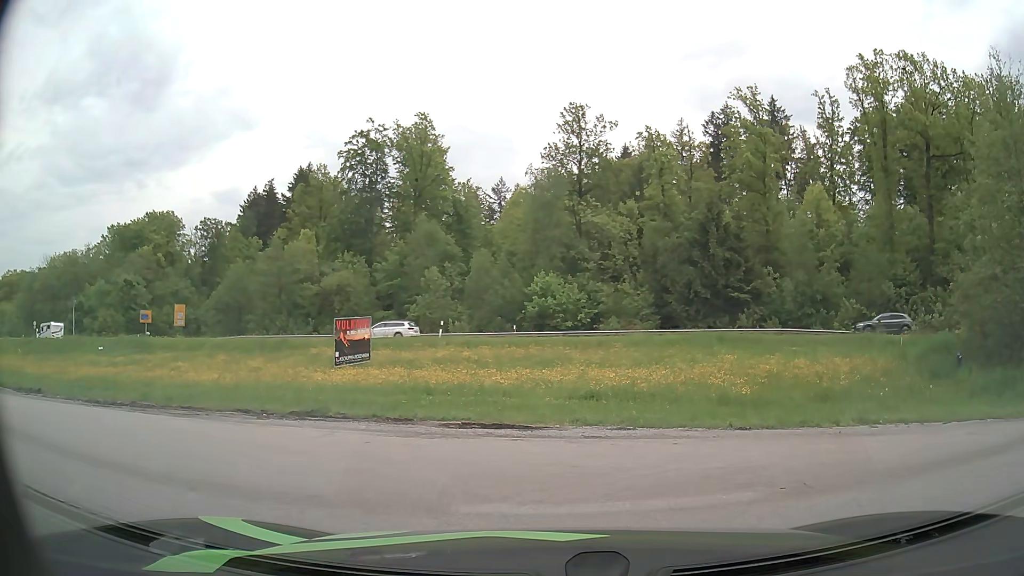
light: Day
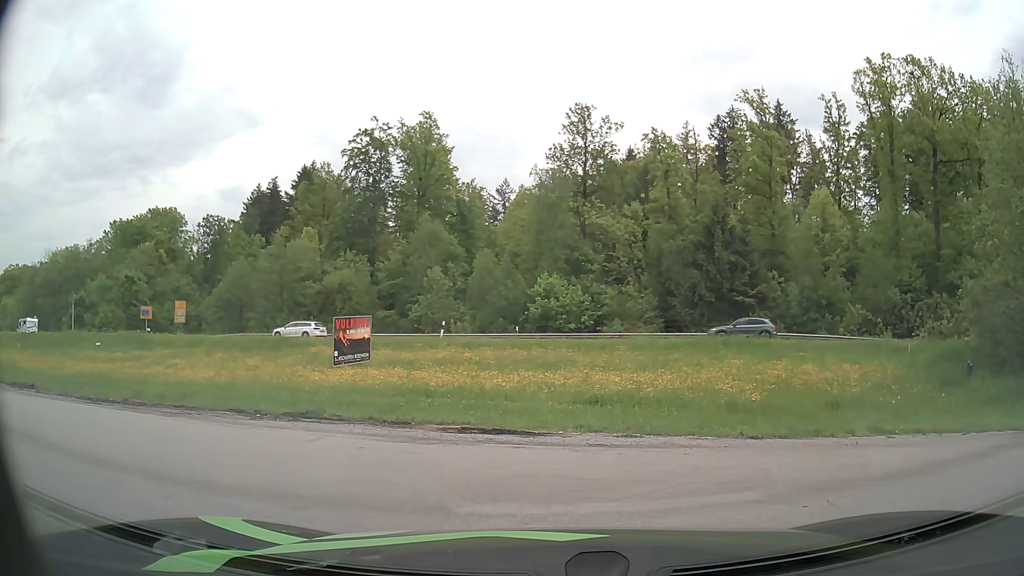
(0.0, +0.5) m; 0°
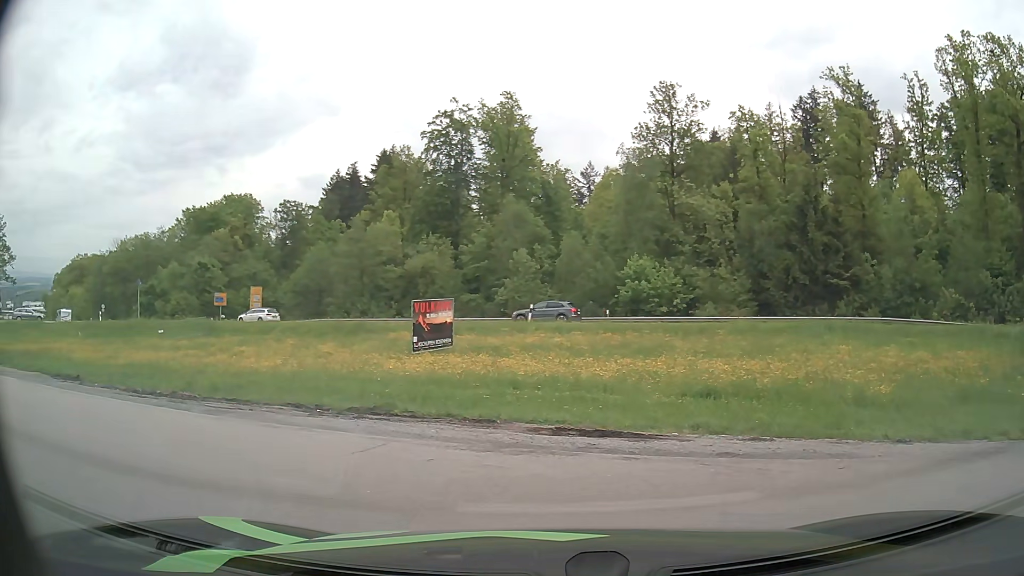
(-0.2, +1.9) m; -10°
